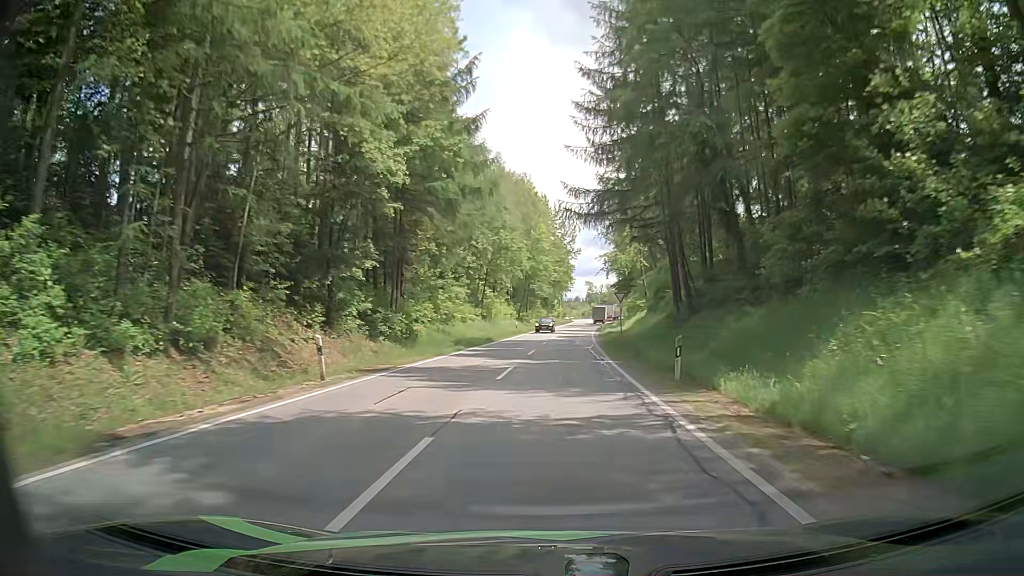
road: tertiary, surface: asphalt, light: Day
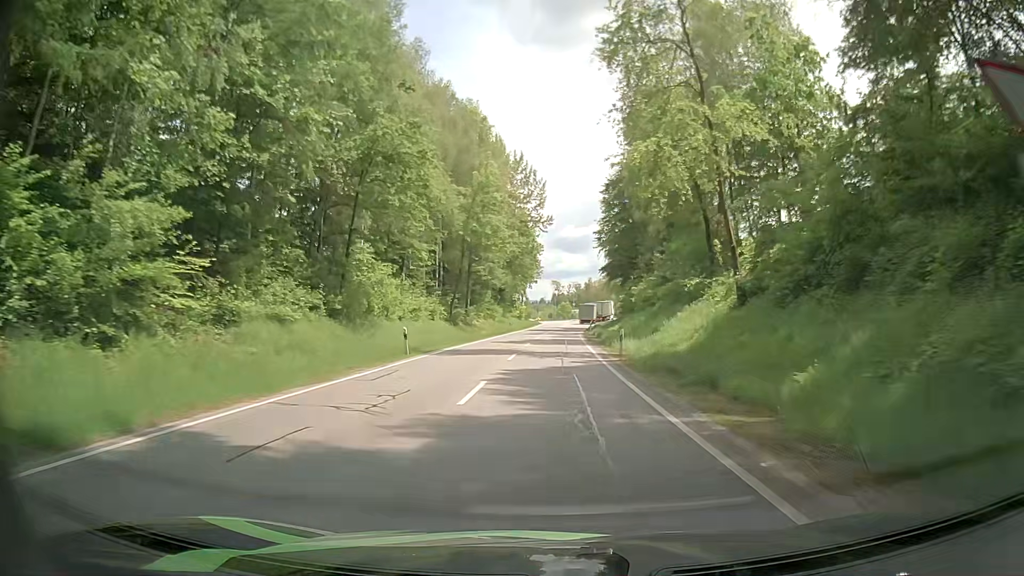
(+1.4, +40.8) m; +3°
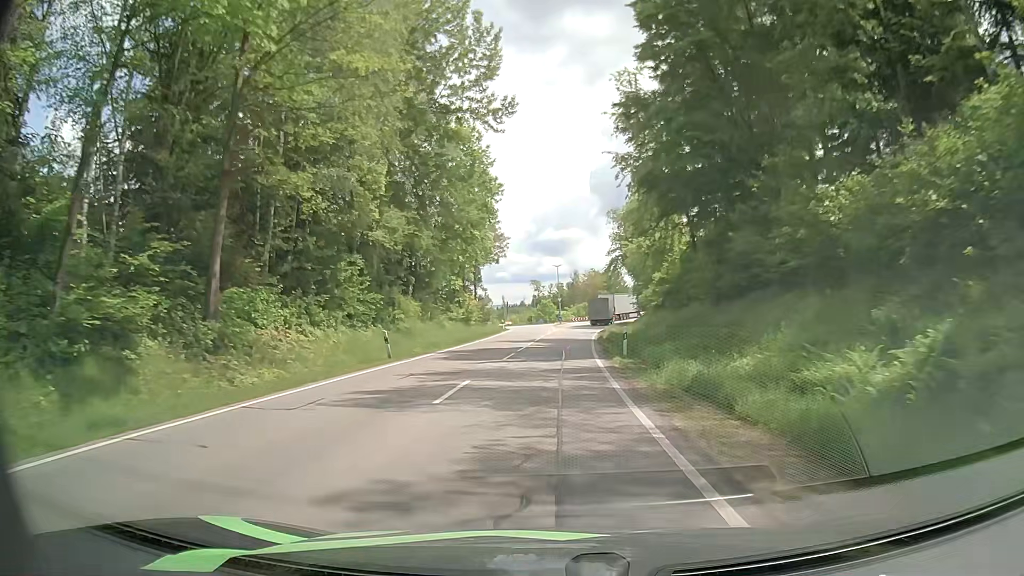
(+1.3, +47.7) m; +3°
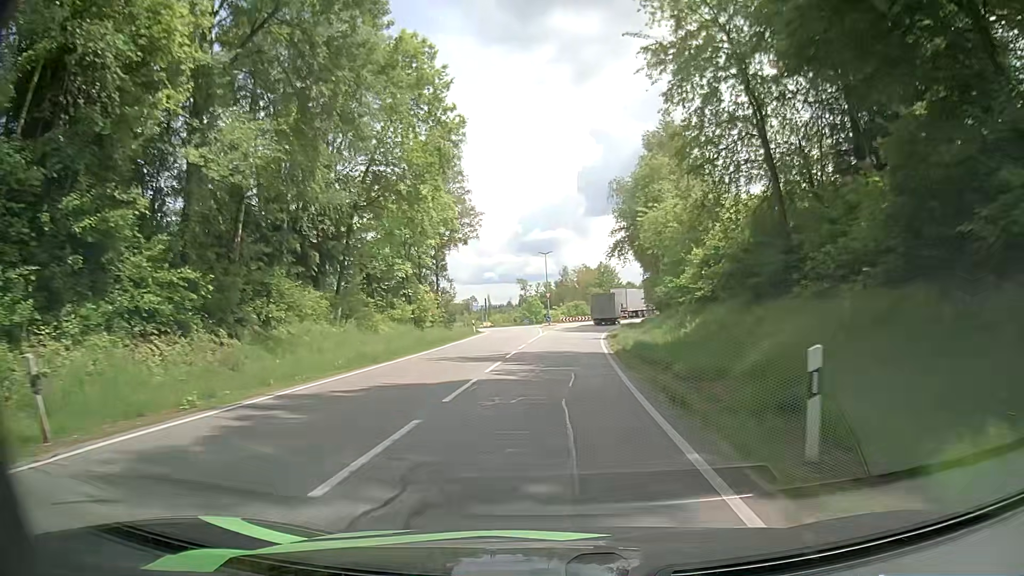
(-0.1, +17.8) m; 0°
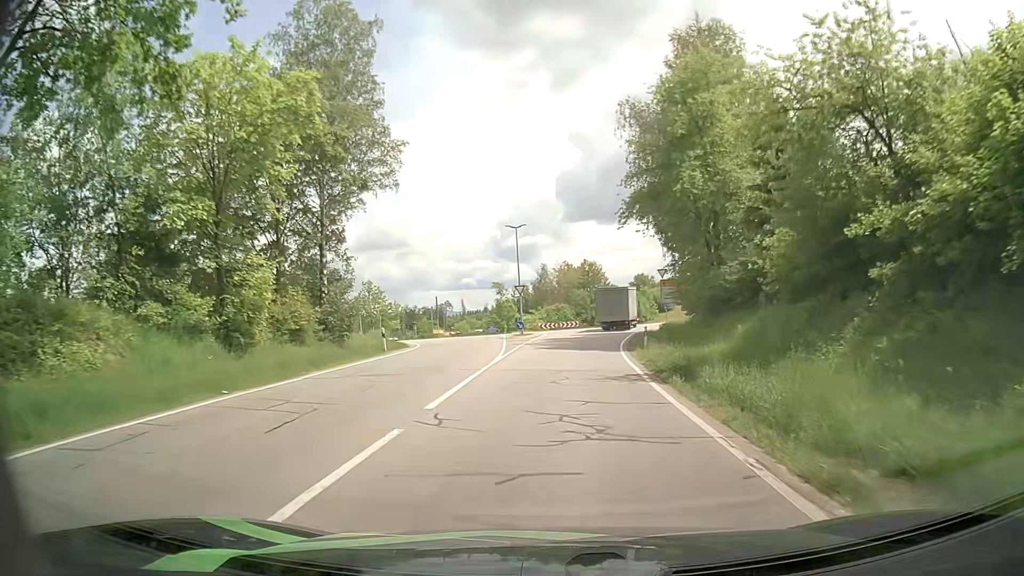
(+0.2, +24.7) m; +2°
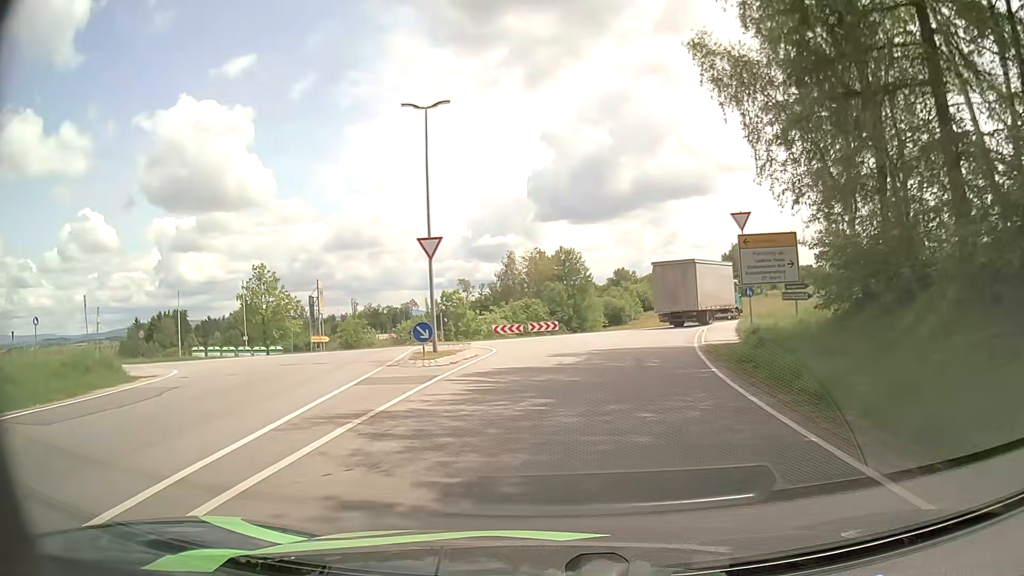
(+0.5, +28.3) m; +2°
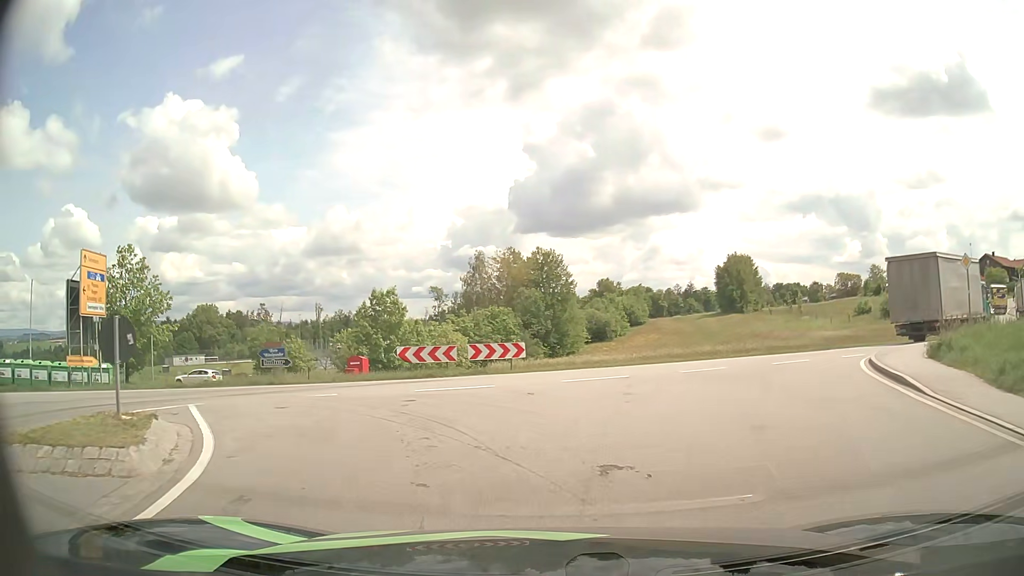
(+0.5, +20.1) m; +2°
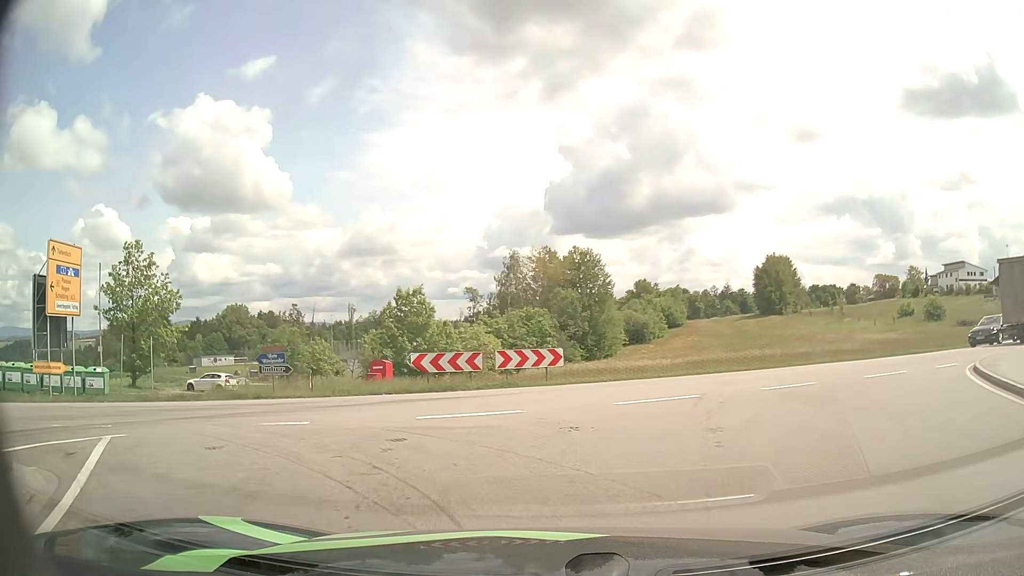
(0.0, +3.3) m; -3°
(-2, +9) (-11, +13) (-21, +10) (-30, +6) (-40, +3) (-49, -1) (-58, -5) (-68, -8) (-77, -12) (-86, -15) m
